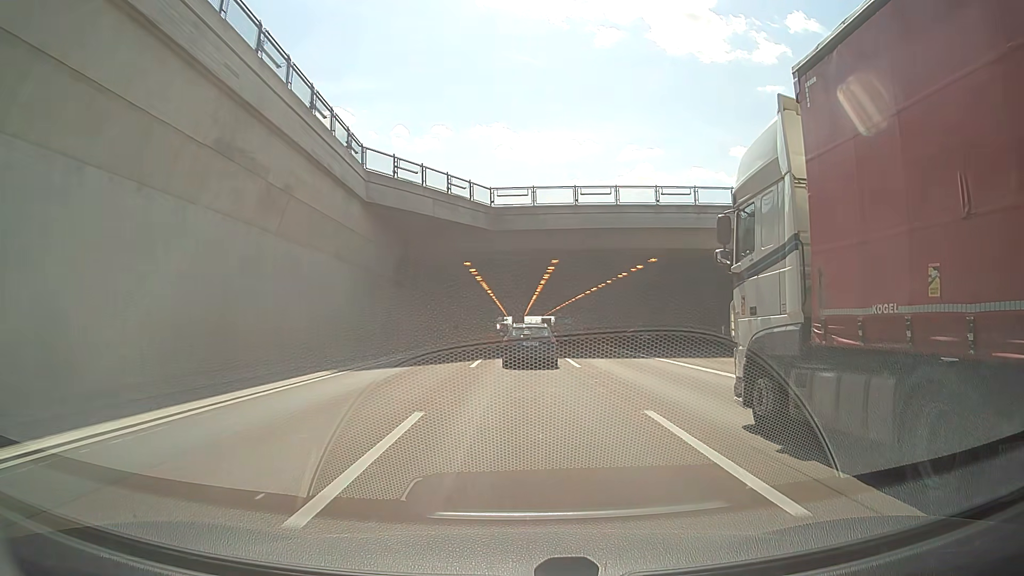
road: motorway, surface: asphalt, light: Day
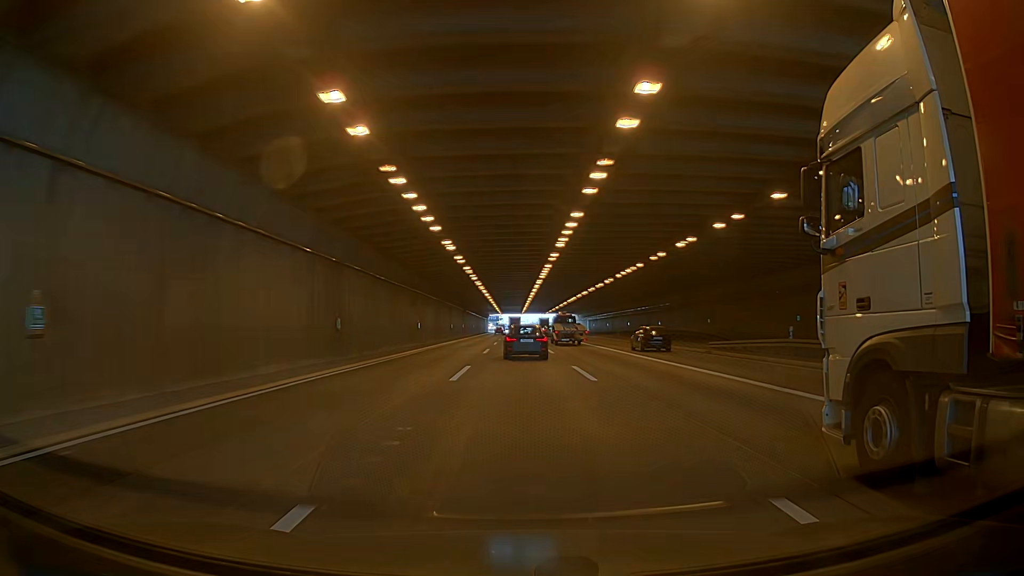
(-0.1, +41.6) m; 0°
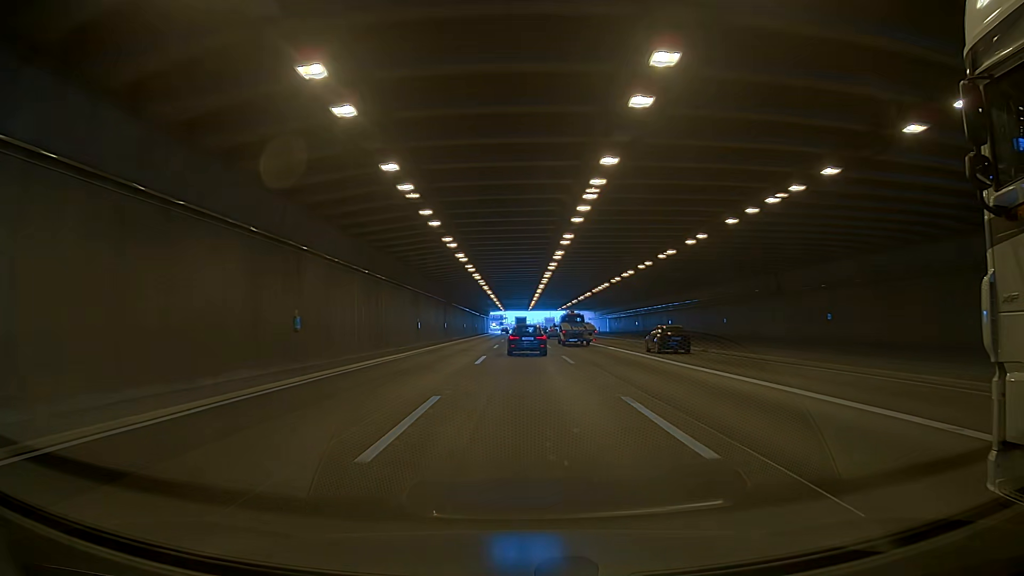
(-0.1, +28.2) m; 0°
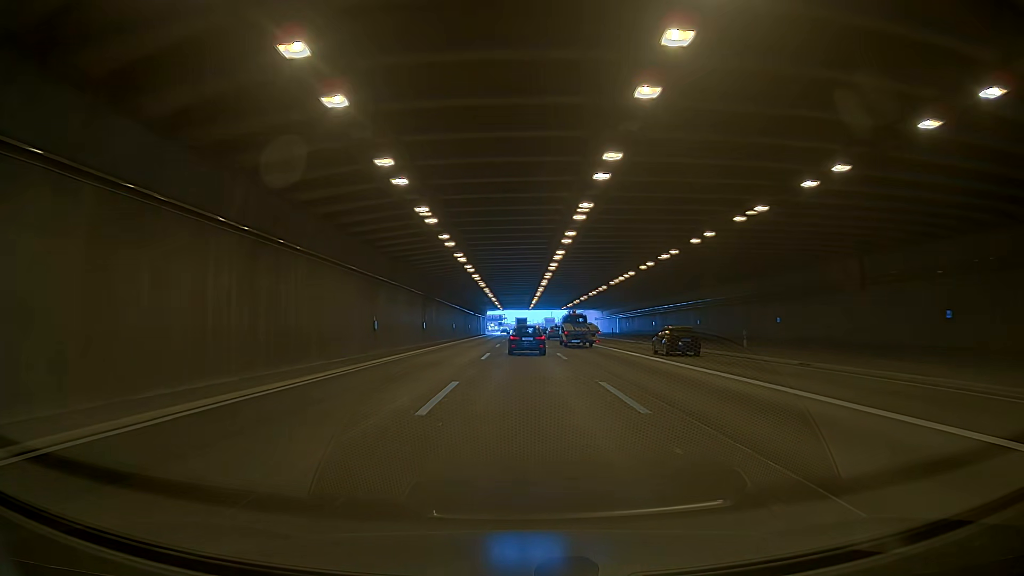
(-0.1, +14.3) m; -1°
(0, +10) (0, +20) (0, +30) (0, +40) (0, +50) (0, +60) (0, +70) (0, +80) (+1, +90) (+1, +100) m
